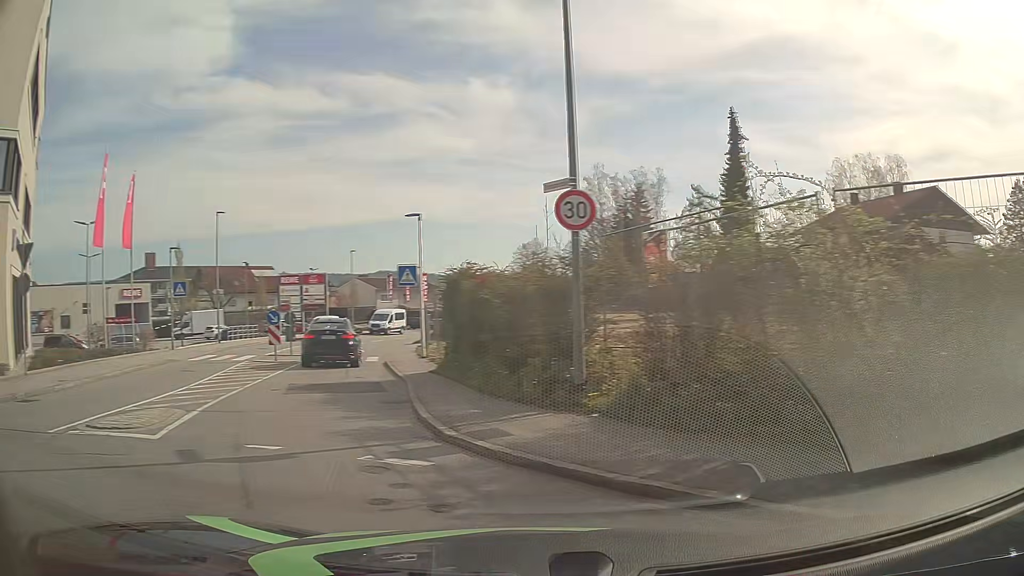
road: tertiary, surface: asphalt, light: Day
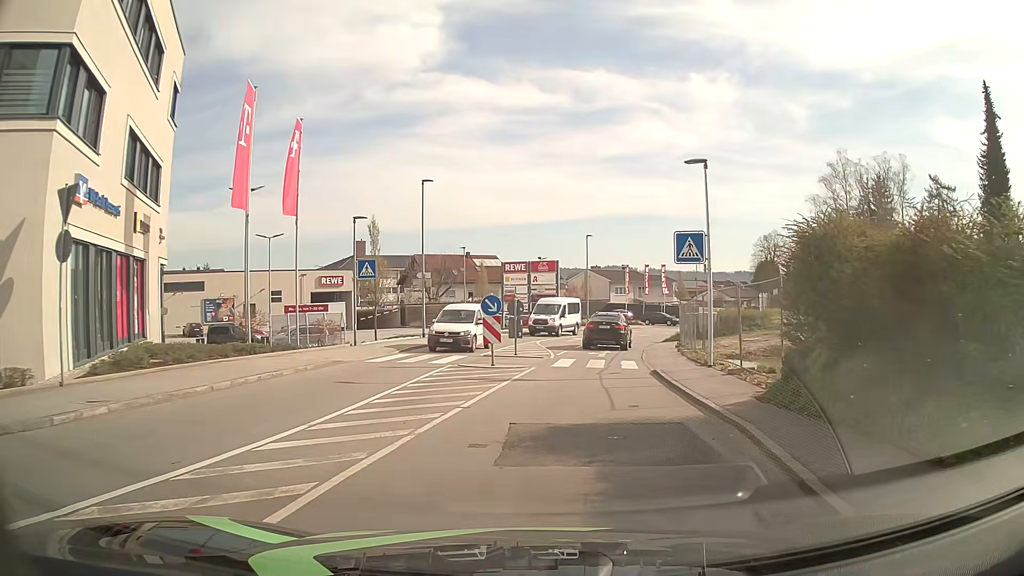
(-2.4, +7.7) m; -20°
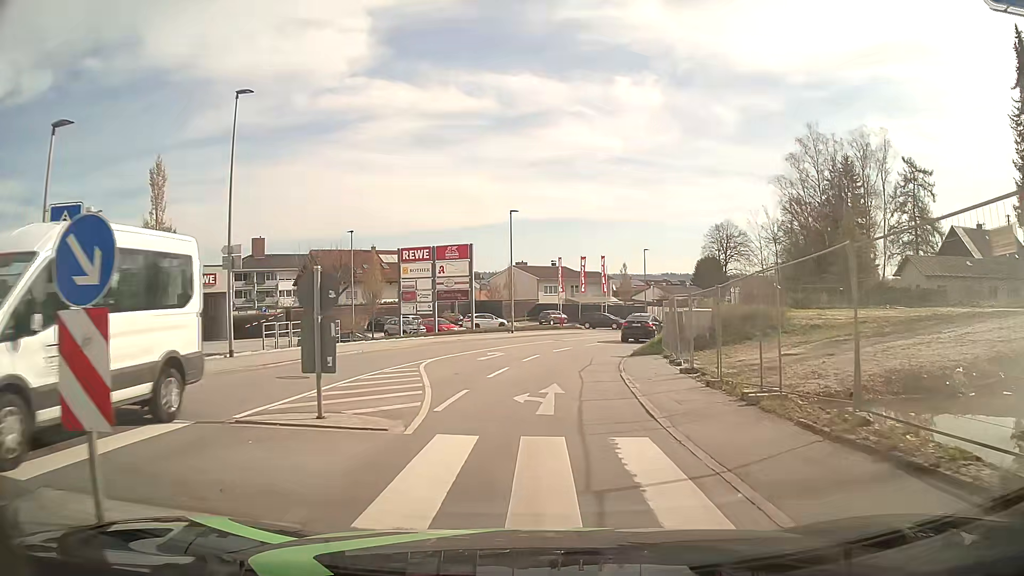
(+0.7, +15.5) m; +5°
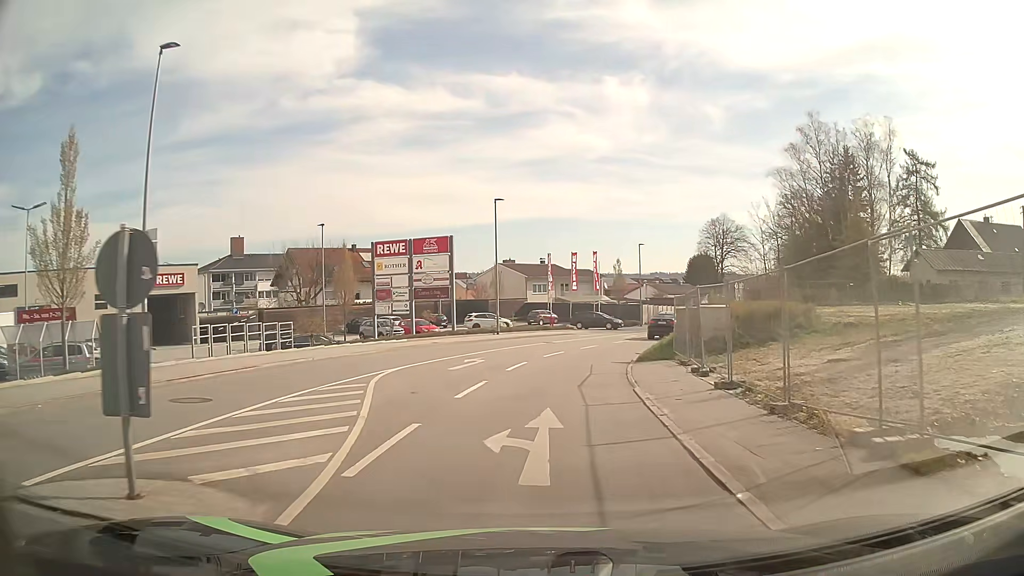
(0.0, +4.4) m; +1°
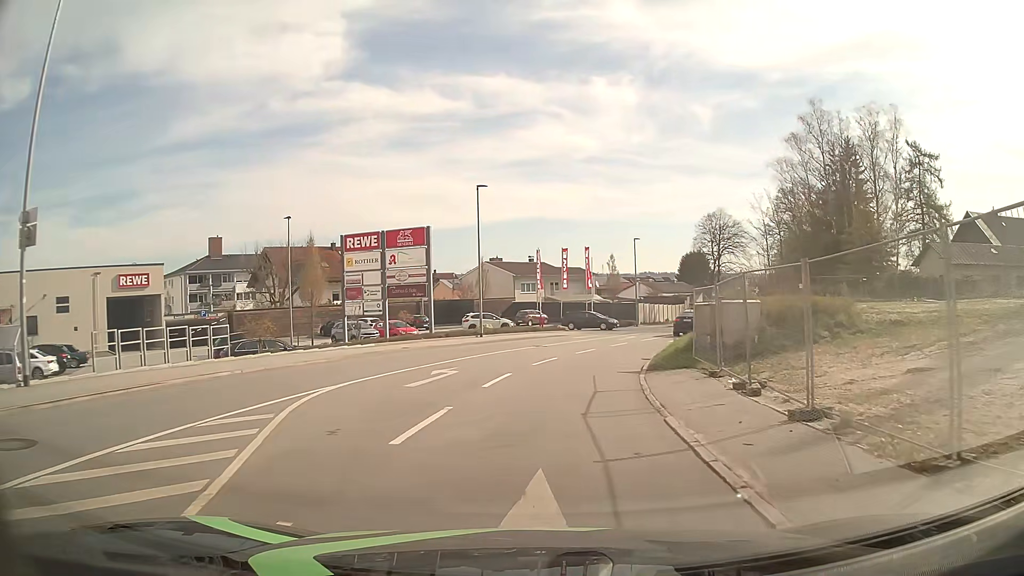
(+0.1, +4.4) m; +1°
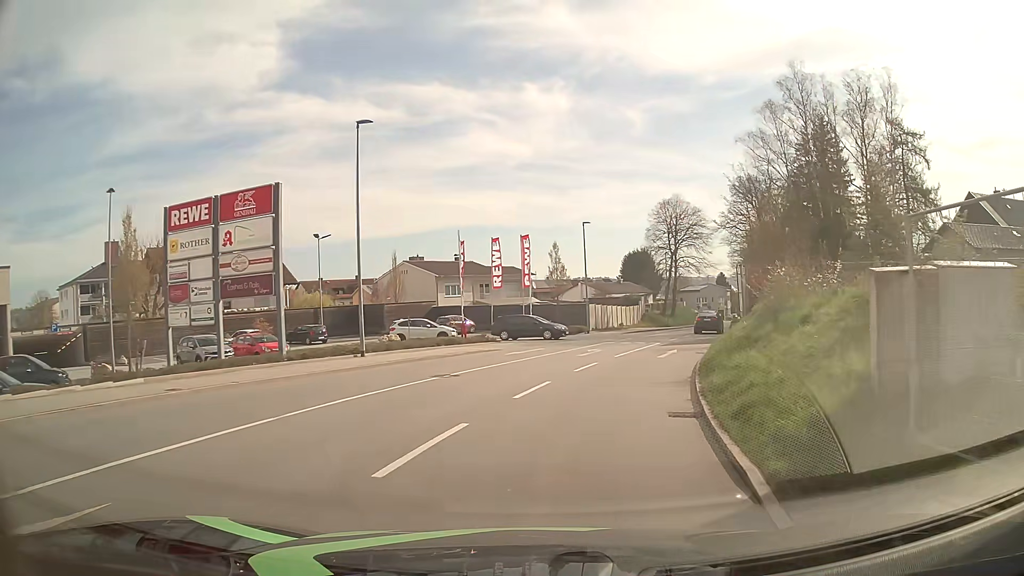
(+0.6, +13.4) m; +6°
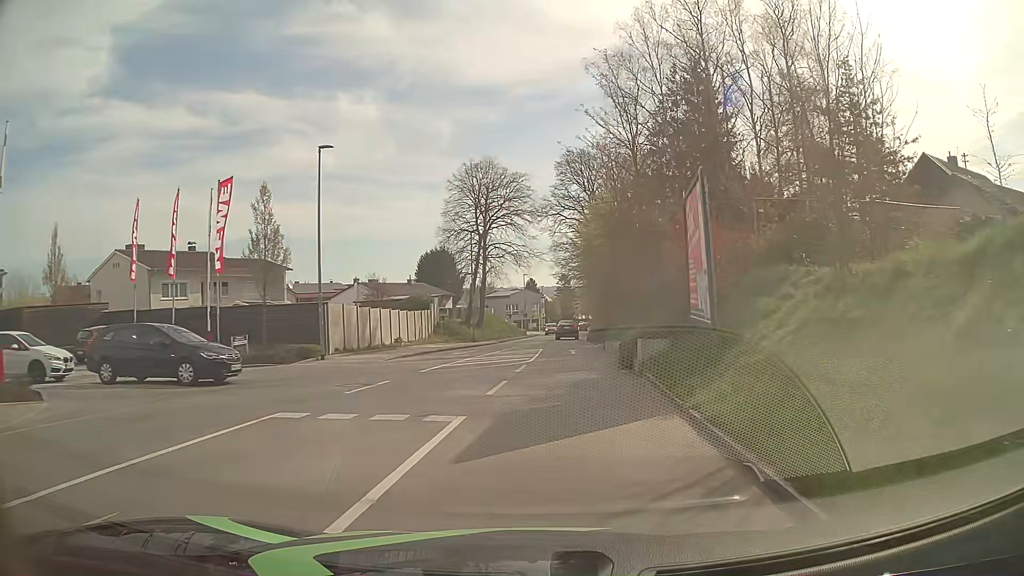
(+3.8, +24.0) m; +17°
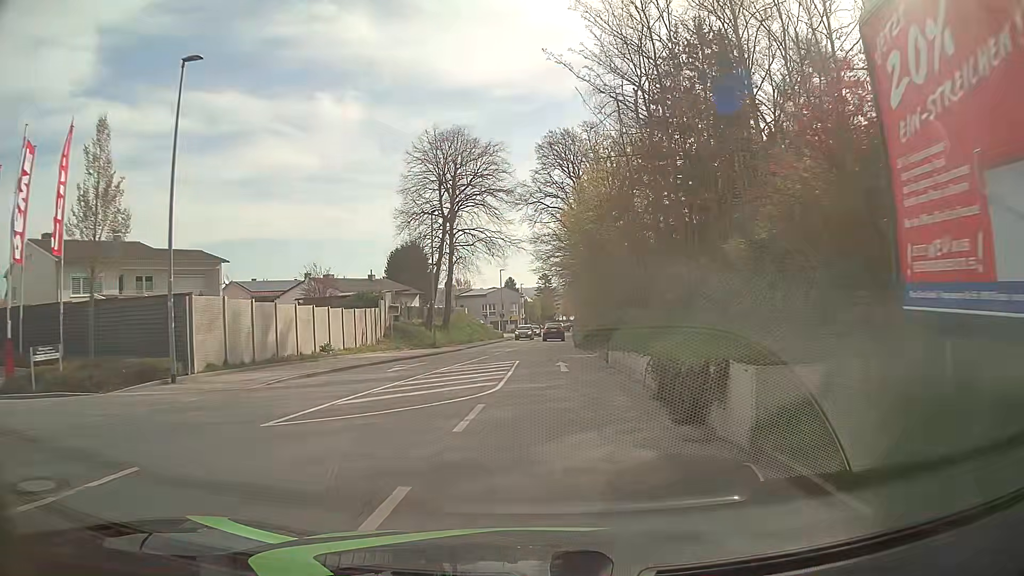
(+0.2, +9.9) m; +2°
(0, +10) (0, +20) (0, +30) (+1, +40) (+1, +50) (+1, +60) (+2, +70) (+3, +80) (+3, +90) (+4, +100) m
